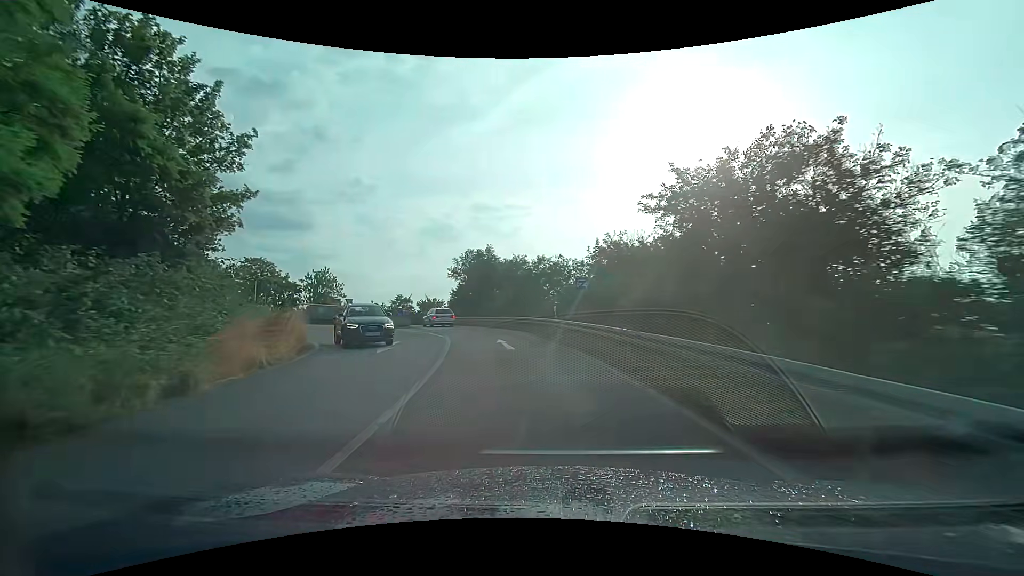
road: trunk_link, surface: asphalt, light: Day
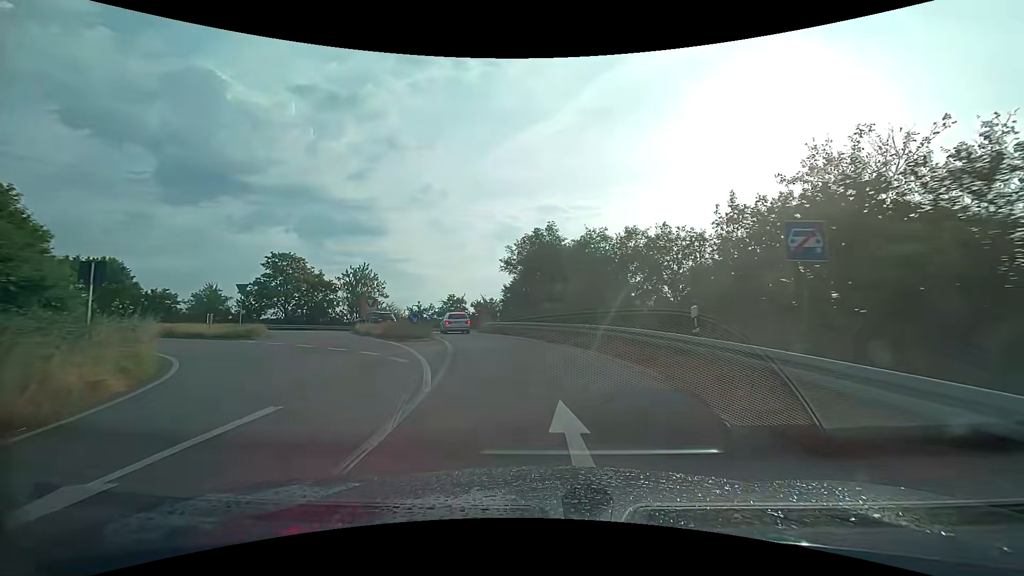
(-0.8, +13.4) m; -7°
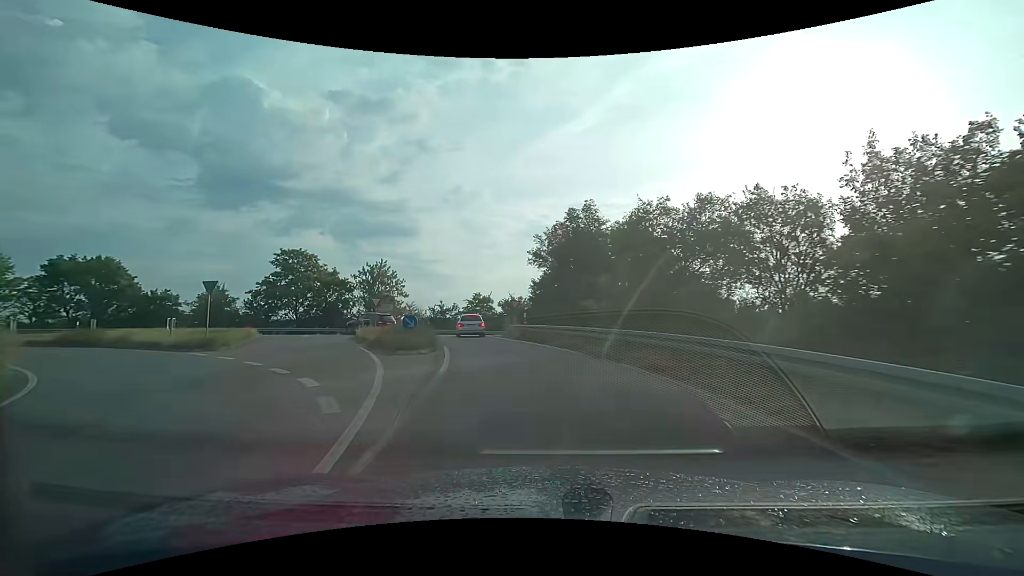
(-0.2, +6.3) m; -4°
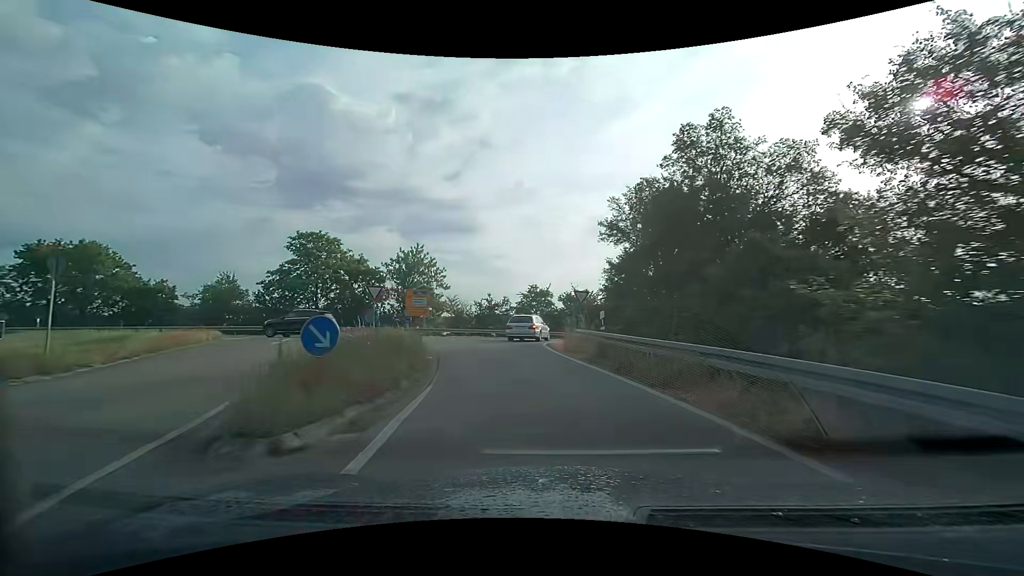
(-0.7, +11.8) m; -7°
